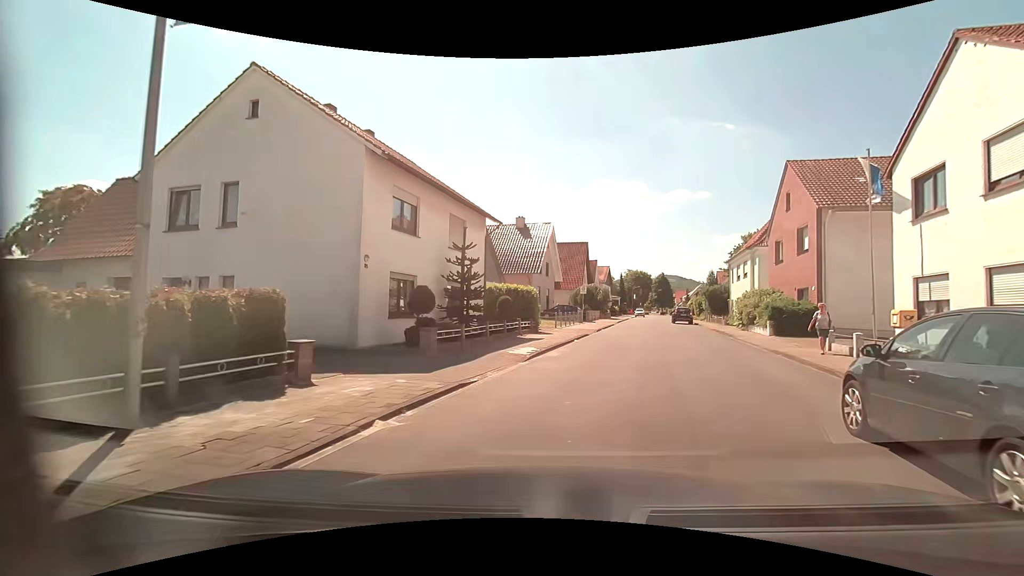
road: residential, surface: asphalt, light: Day
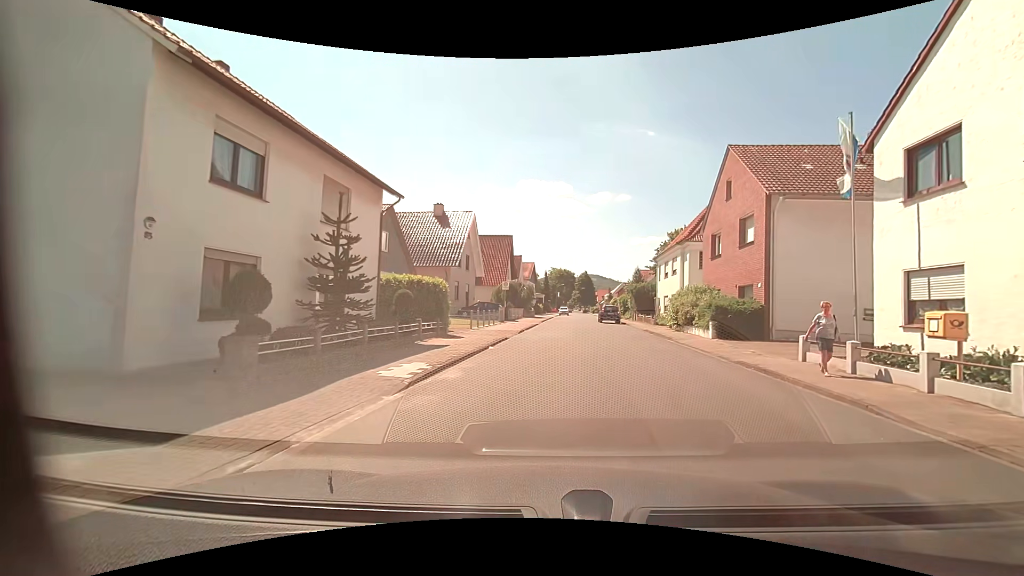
(+0.4, +4.9) m; +10°
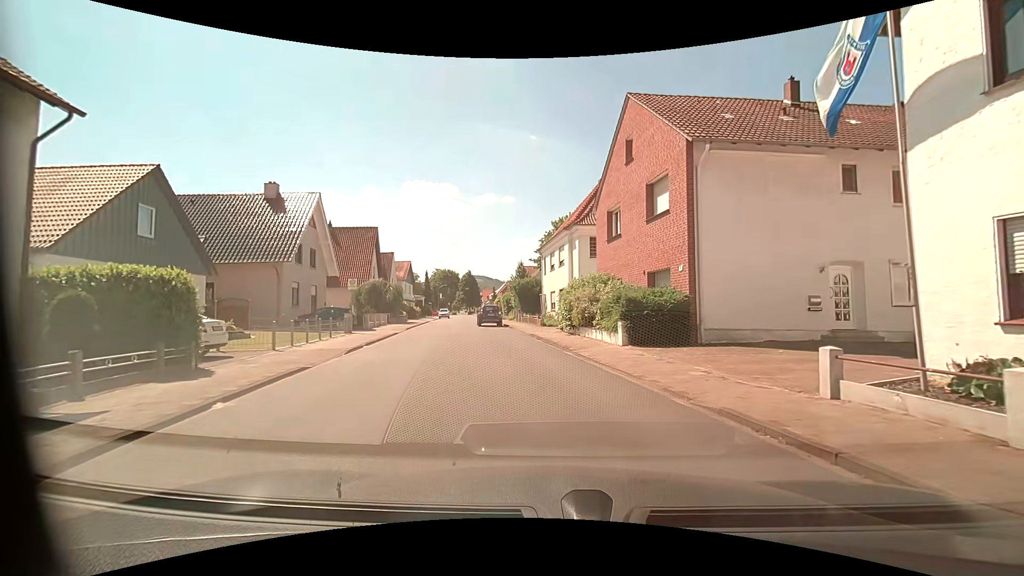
(+1.0, +8.1) m; +12°
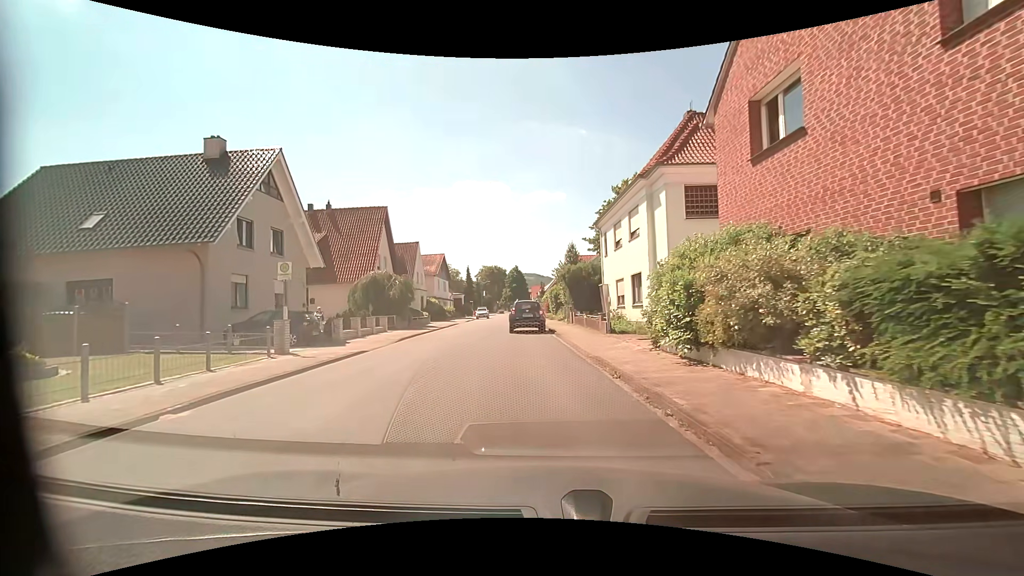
(-0.4, +12.5) m; -6°
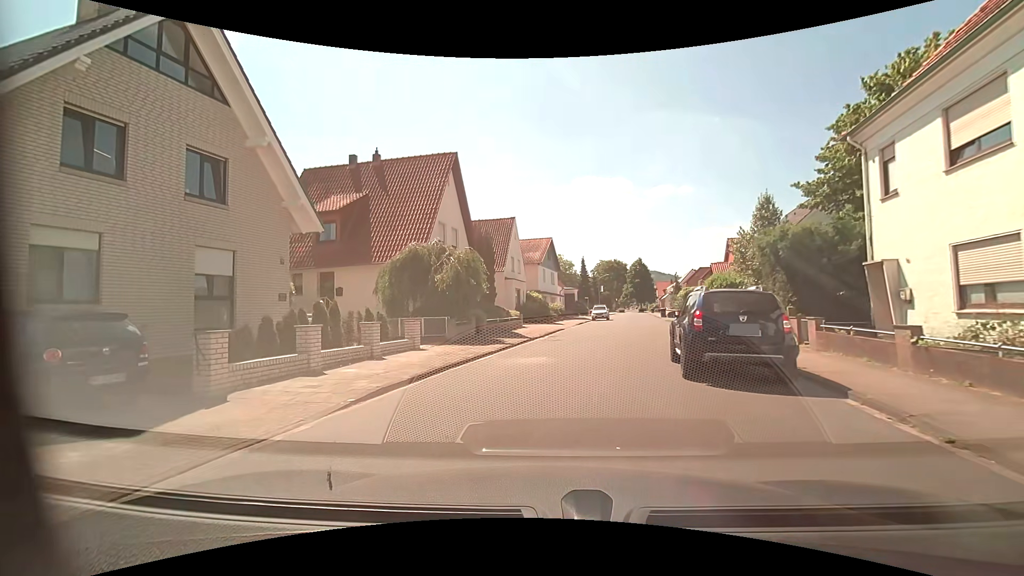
(-1.5, +15.3) m; -13°
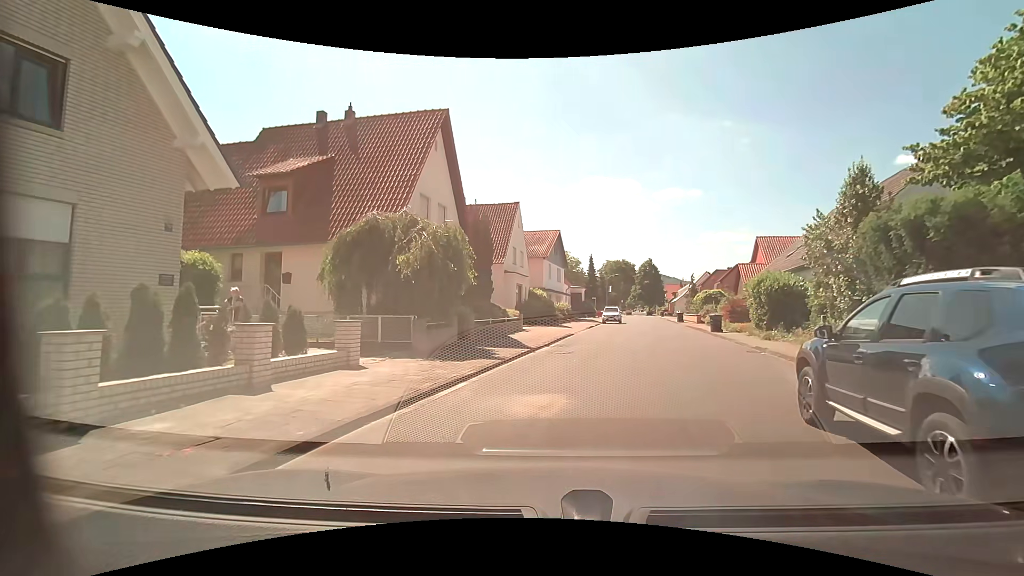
(-0.1, +5.7) m; -1°
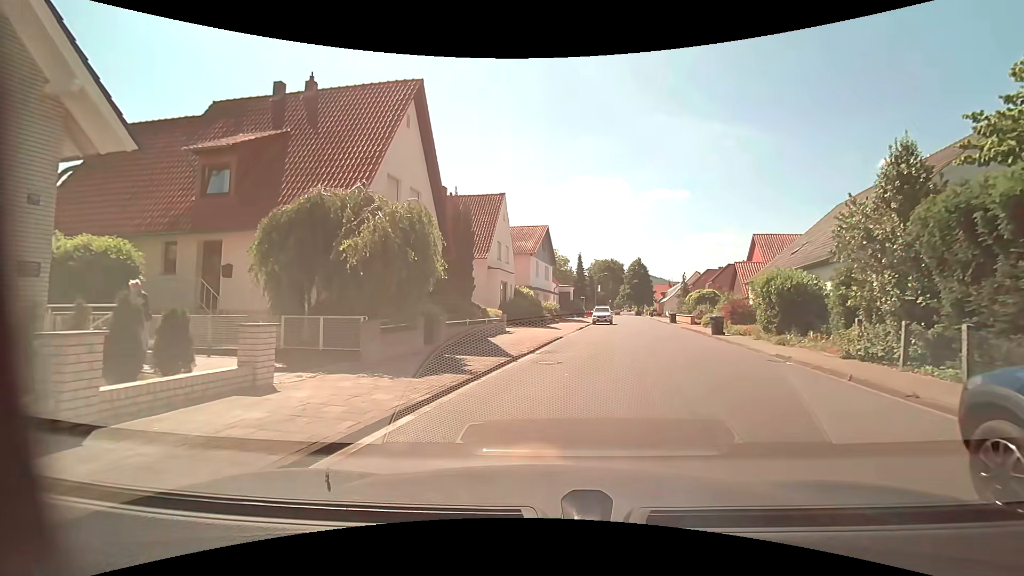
(0.0, +2.8) m; +1°
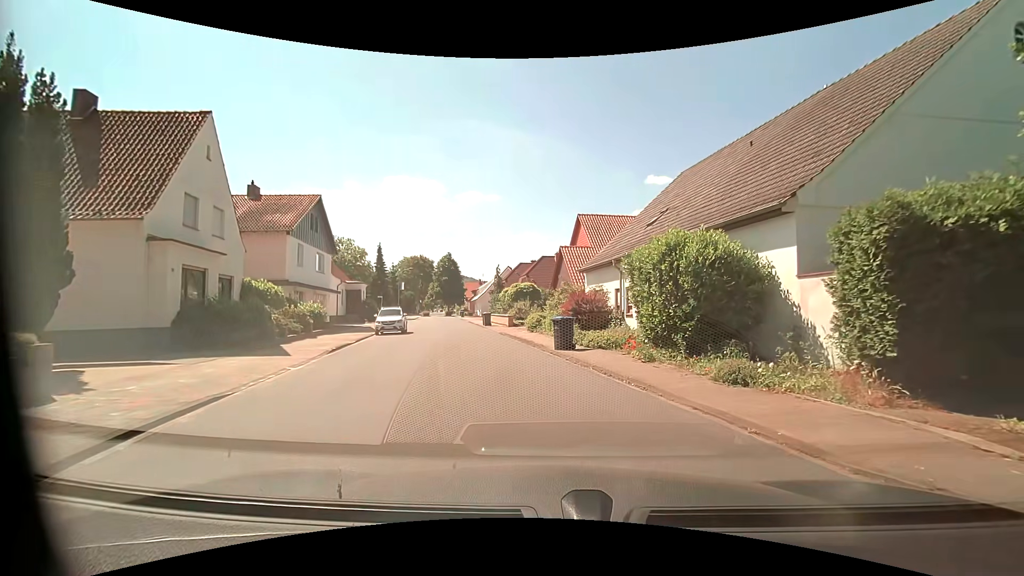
(+2.3, +13.2) m; +22°
(0, +10) (-2, +20) (-4, +30) (-7, +39) (-9, +49) (-11, +59) (-13, +69) (-15, +78) (-17, +88) (-20, +98) m
